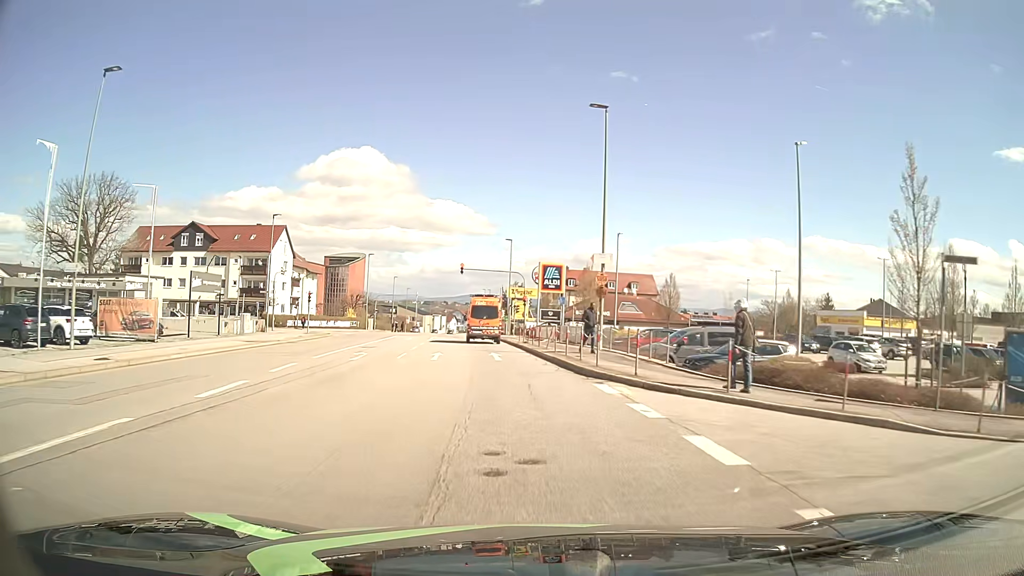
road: tertiary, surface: asphalt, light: Day
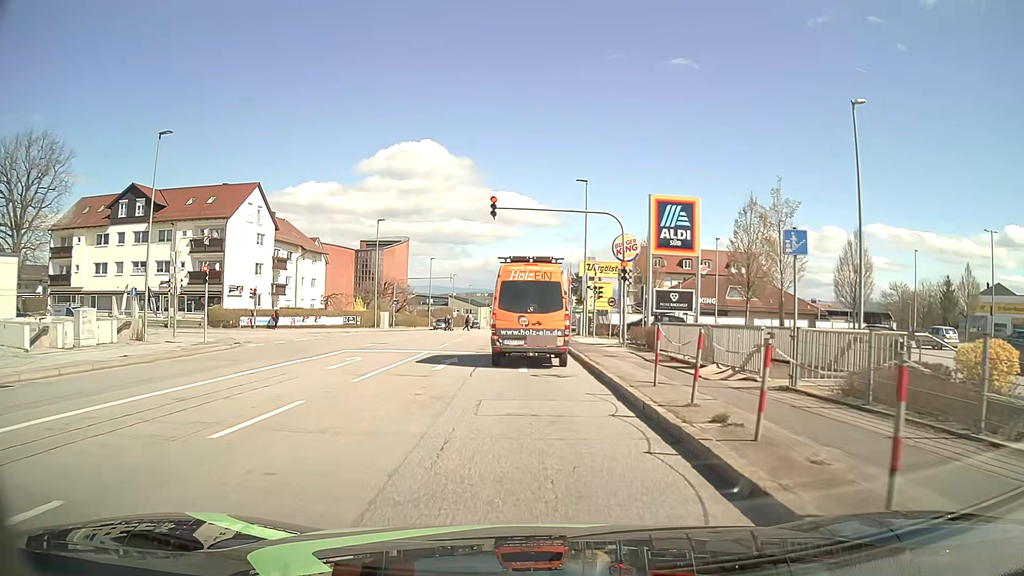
(-1.4, +27.5) m; -5°
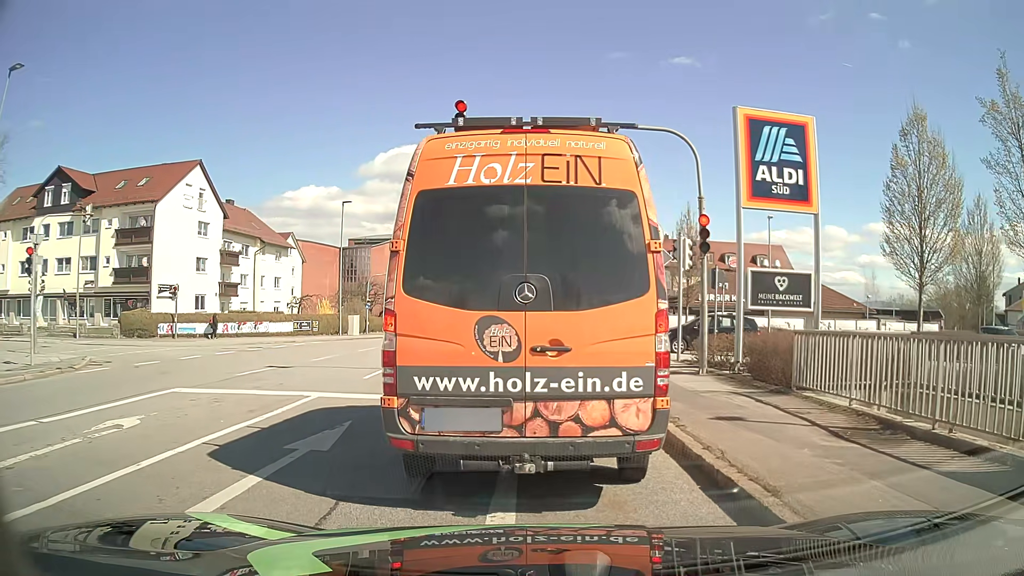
(0.0, +11.6) m; 0°
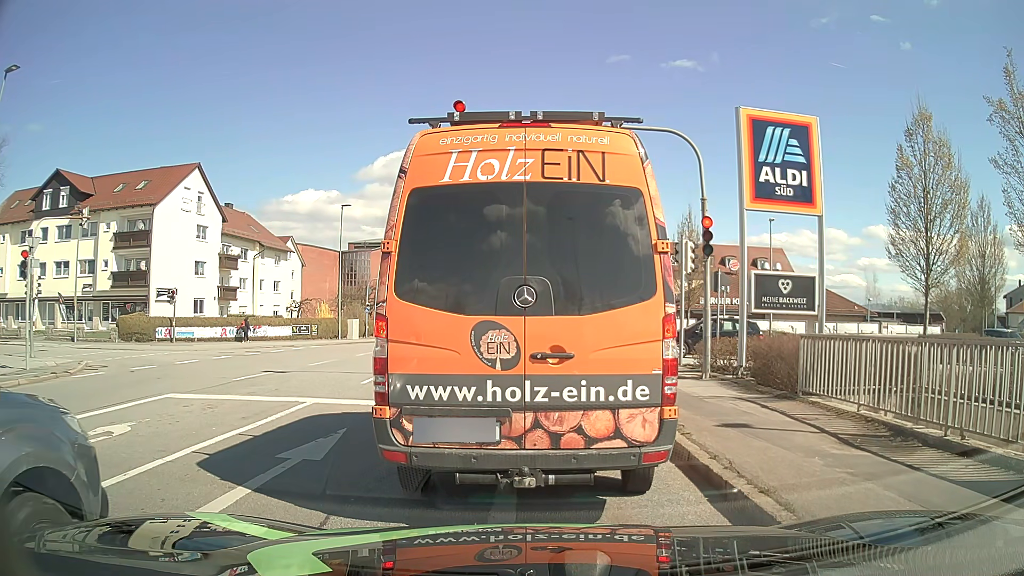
(0.0, +0.3) m; 0°
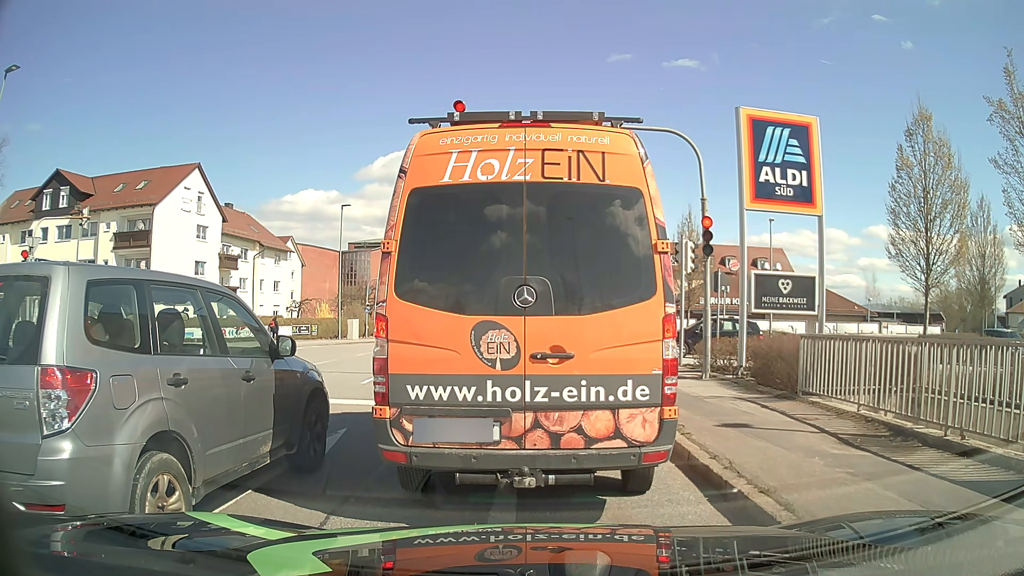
(0.0, 0.0) m; 0°
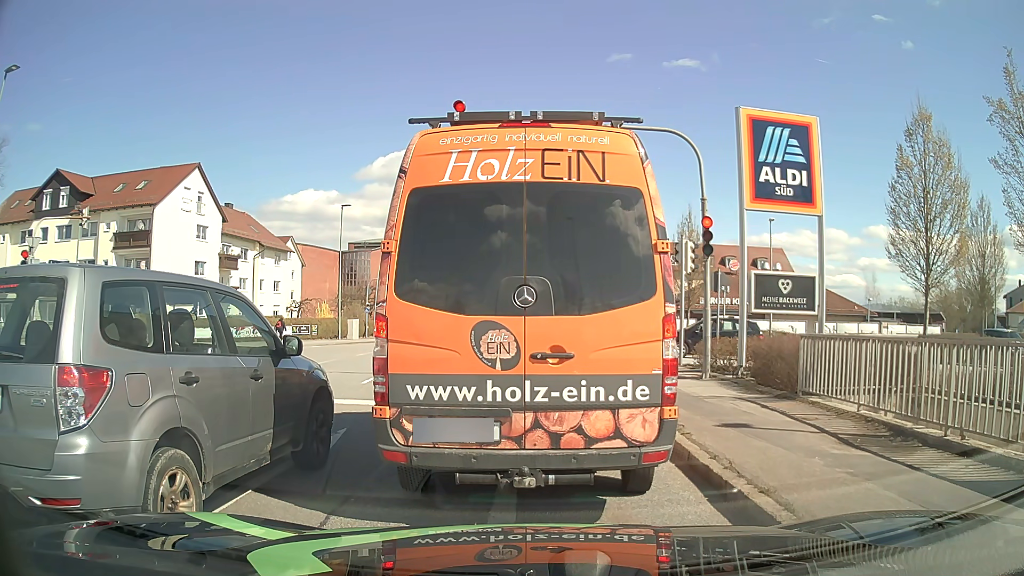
(0.0, 0.0) m; 0°
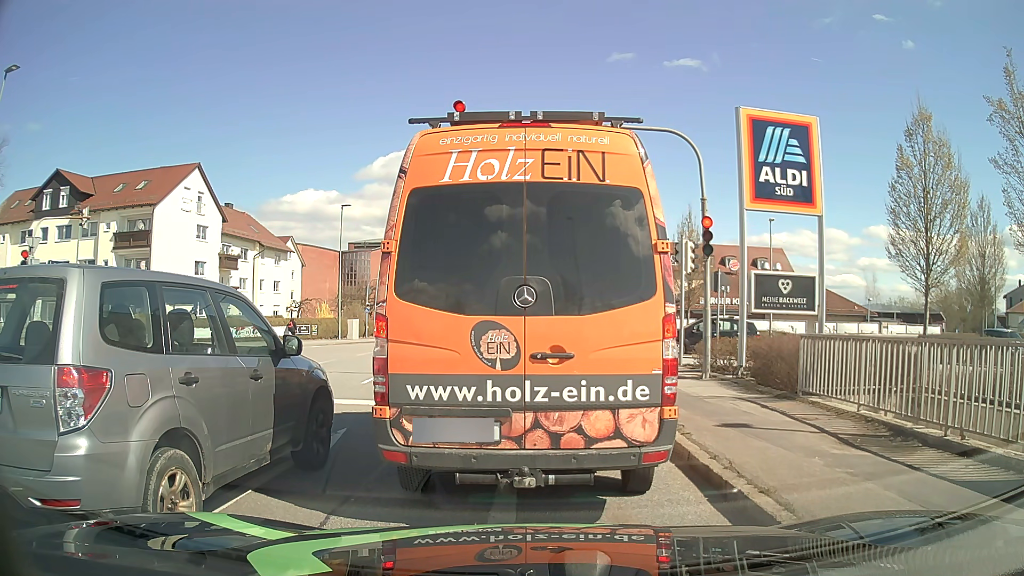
(0.0, 0.0) m; 0°
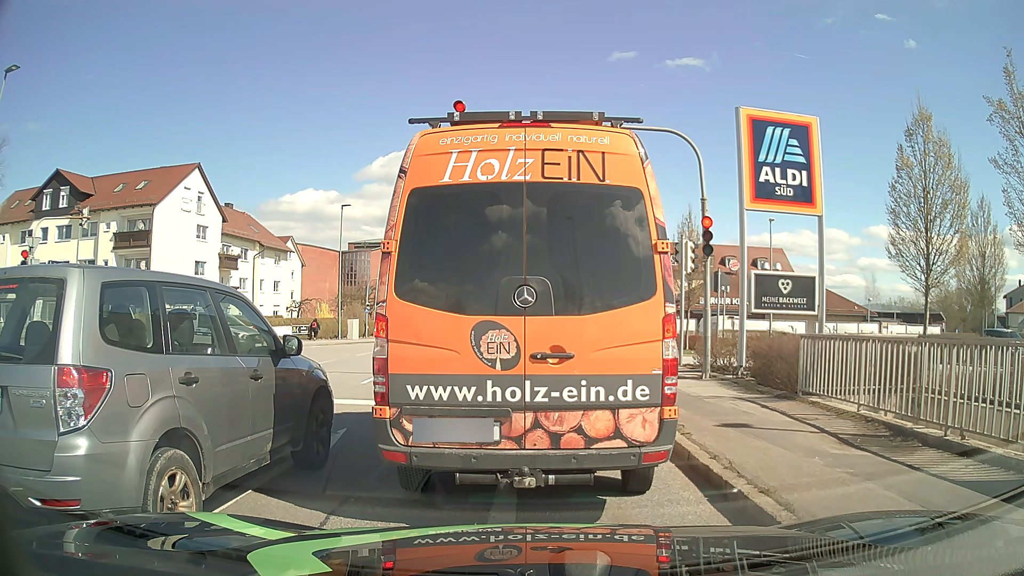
(0.0, 0.0) m; 0°
